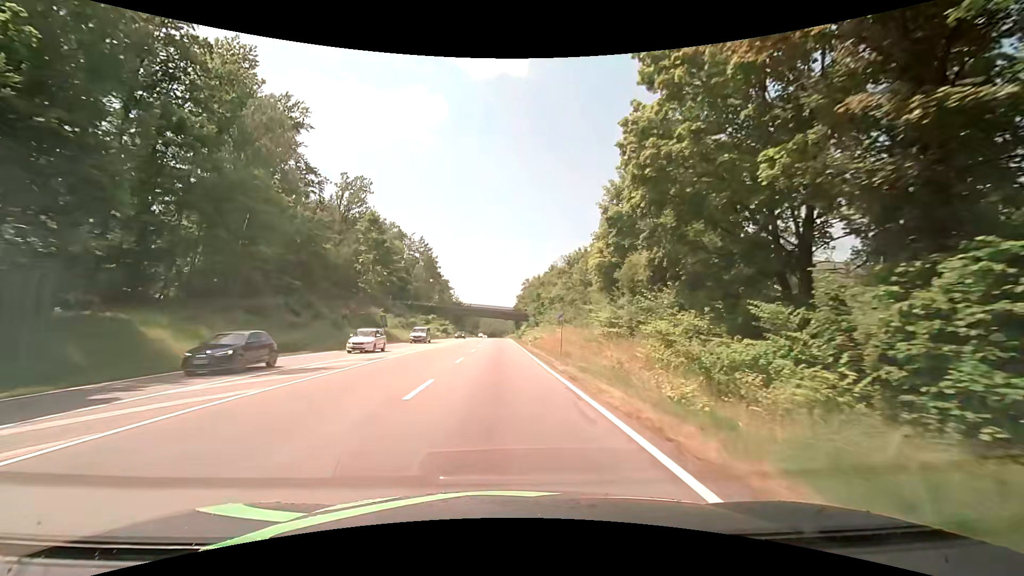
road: secondary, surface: asphalt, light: Day
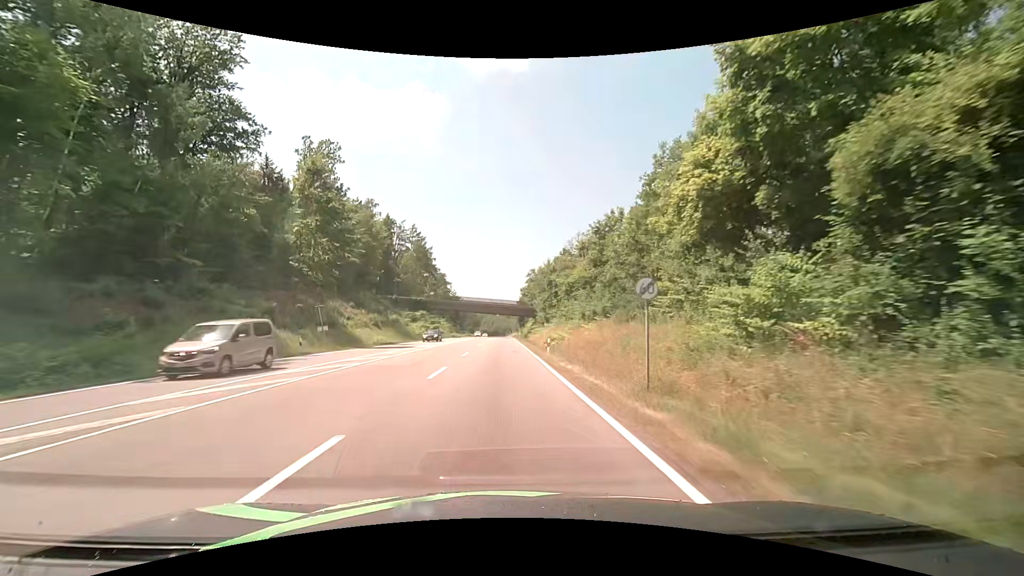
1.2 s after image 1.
(0.0, +19.2) m; 0°
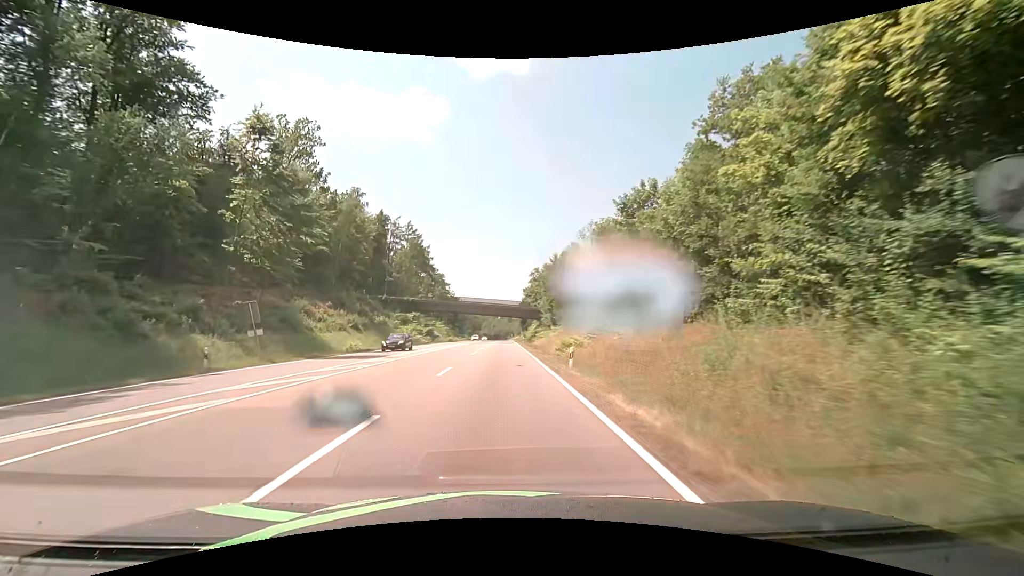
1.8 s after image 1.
(0.0, +9.8) m; -1°
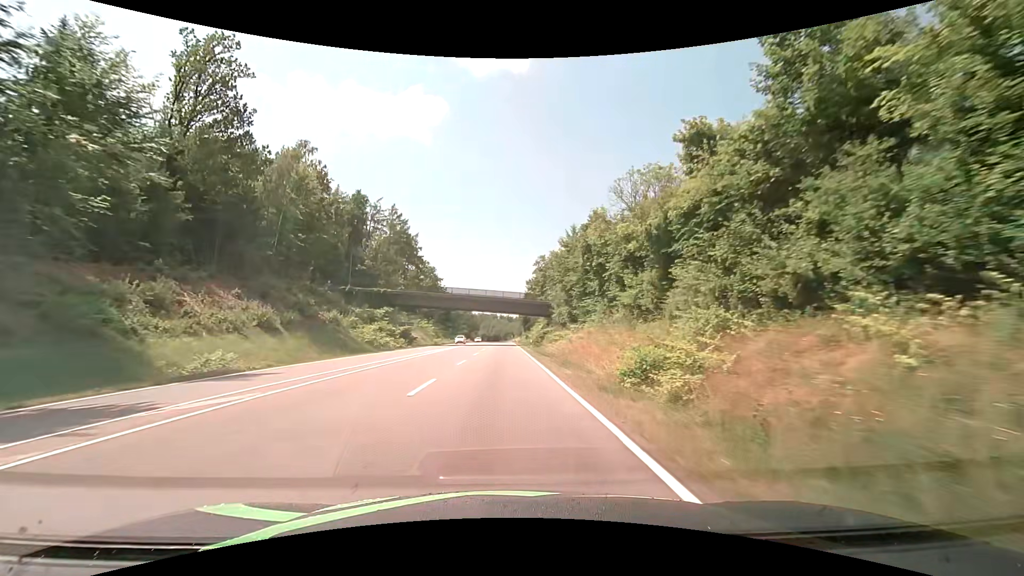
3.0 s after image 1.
(+0.1, +21.4) m; 0°
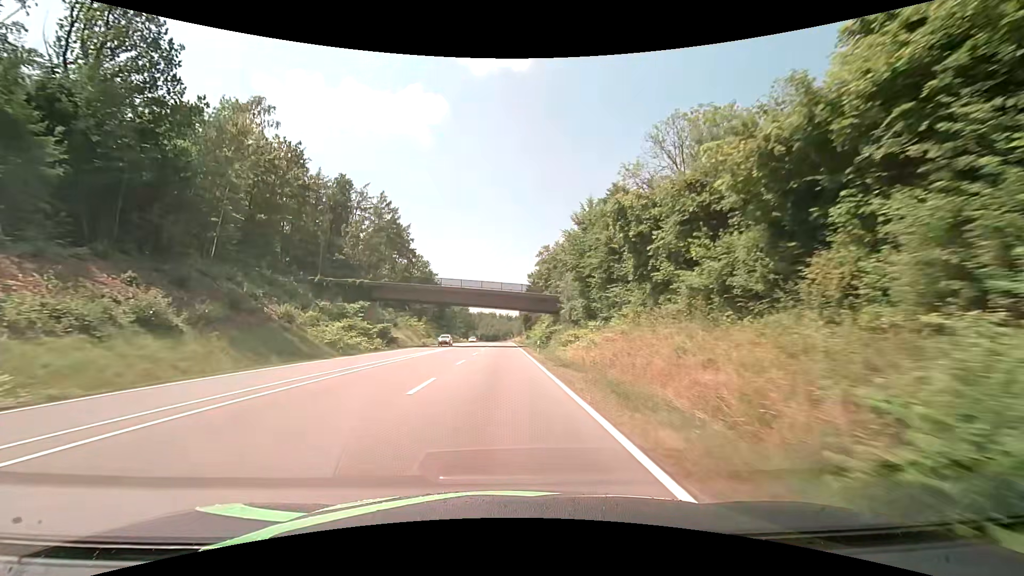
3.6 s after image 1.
(0.0, +11.5) m; 0°
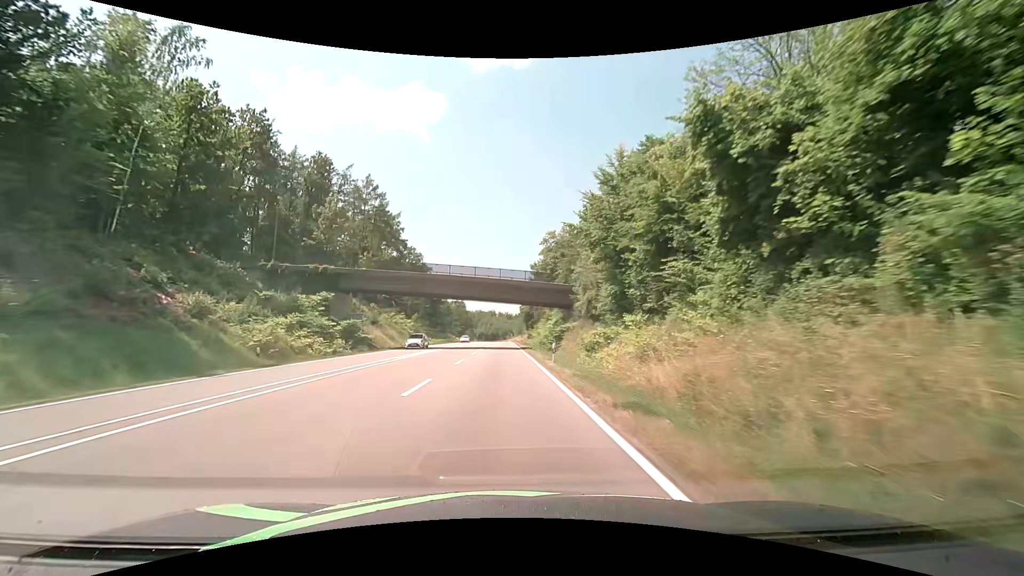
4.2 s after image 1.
(0.0, +12.0) m; 0°
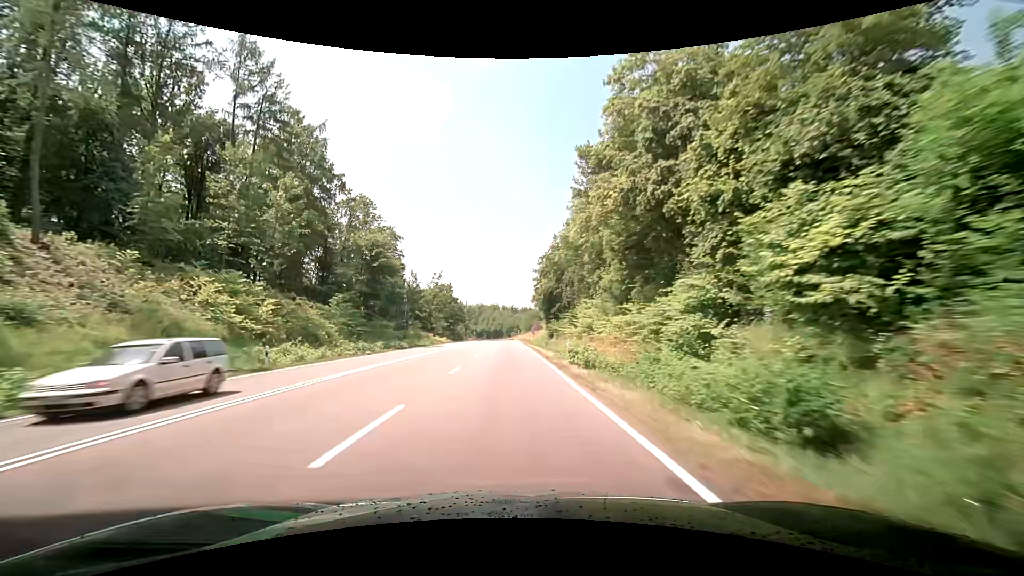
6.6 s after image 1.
(-0.2, +52.7) m; -1°
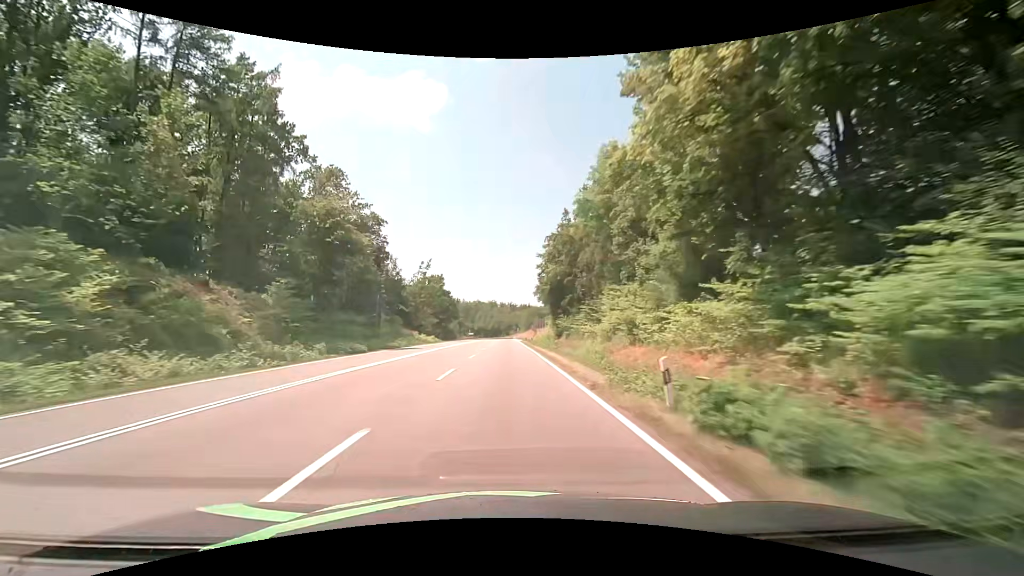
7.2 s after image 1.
(+0.1, +14.2) m; 0°
(0, +10) (0, +20) (0, +30) (0, +40) (0, +50) (0, +60) (0, +70) (0, +80) (0, +90) (0, +100) m
